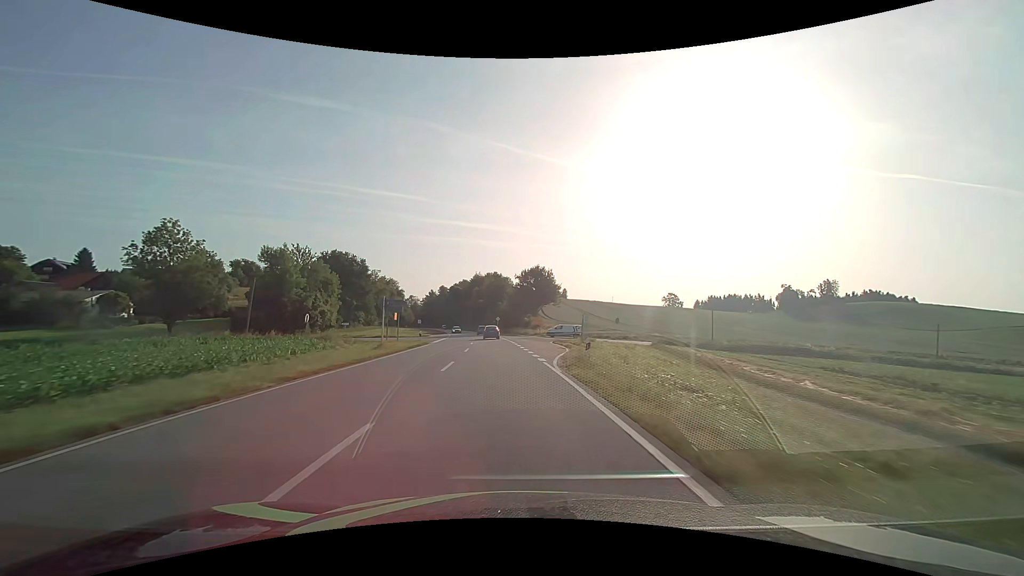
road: secondary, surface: asphalt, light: Day
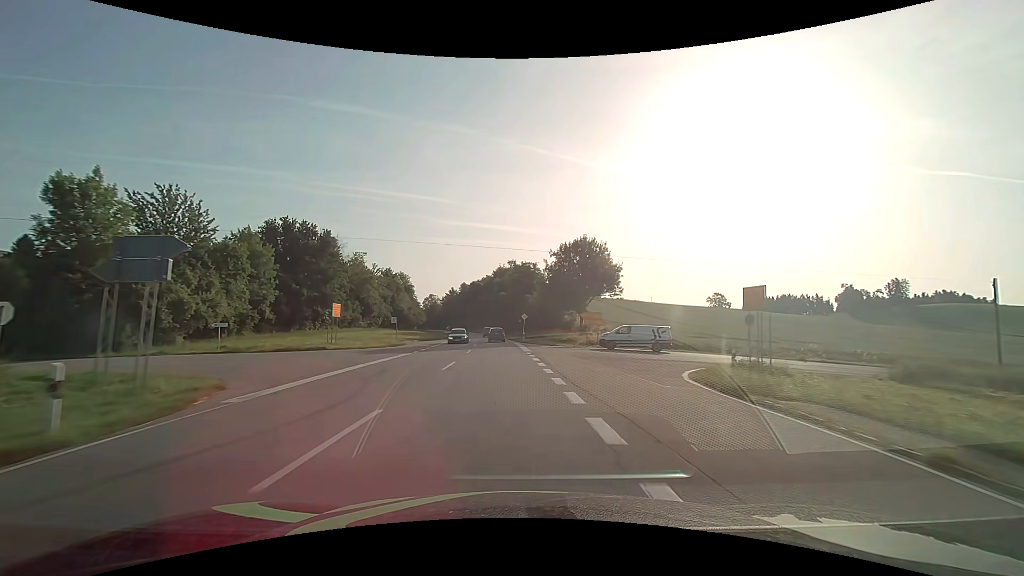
(-1.0, +34.5) m; -3°
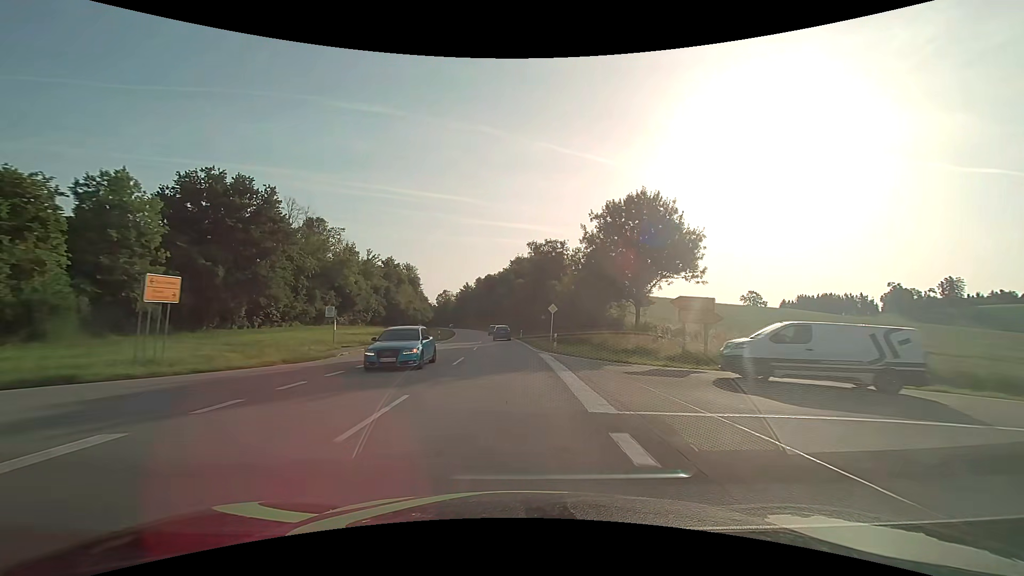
(-0.4, +22.2) m; -2°
(0, +10) (0, +20) (-1, +30) (-1, +40) (-2, +50) (-2, +60) (-3, +70) (-4, +80) (-5, +90) (-7, +100) m
